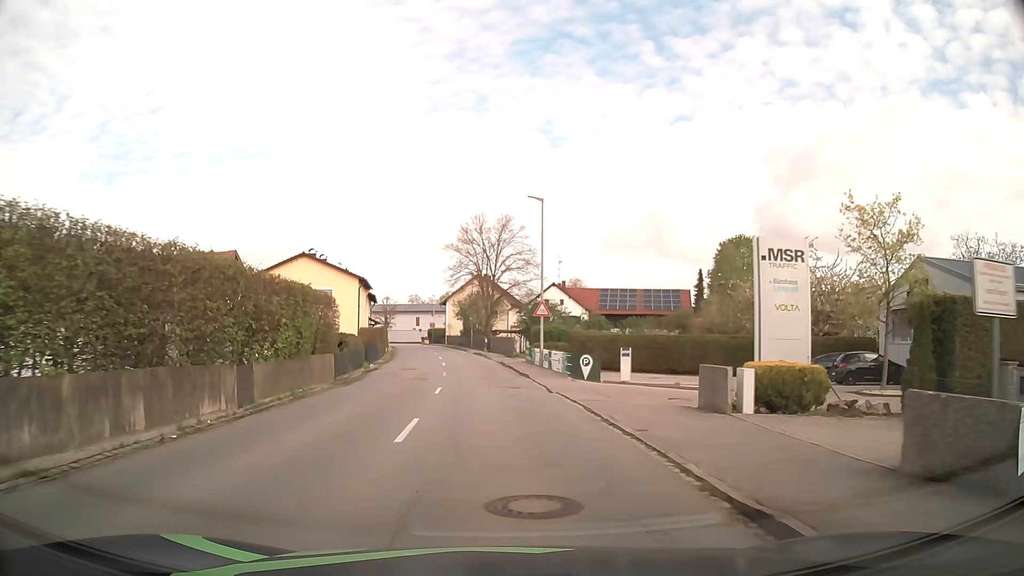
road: secondary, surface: asphalt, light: Day
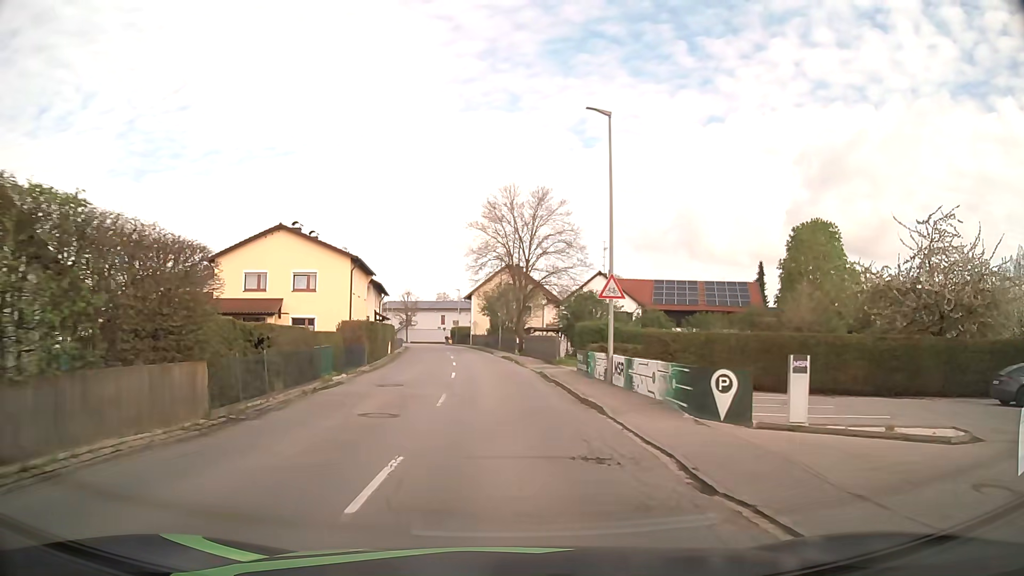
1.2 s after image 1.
(-0.3, +13.1) m; -2°
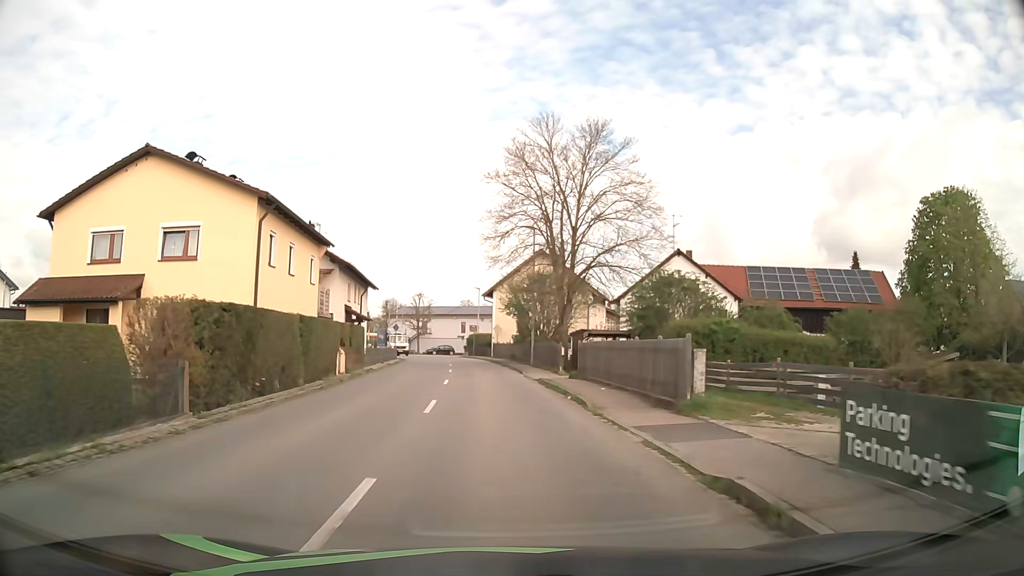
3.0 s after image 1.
(-0.4, +20.0) m; -2°
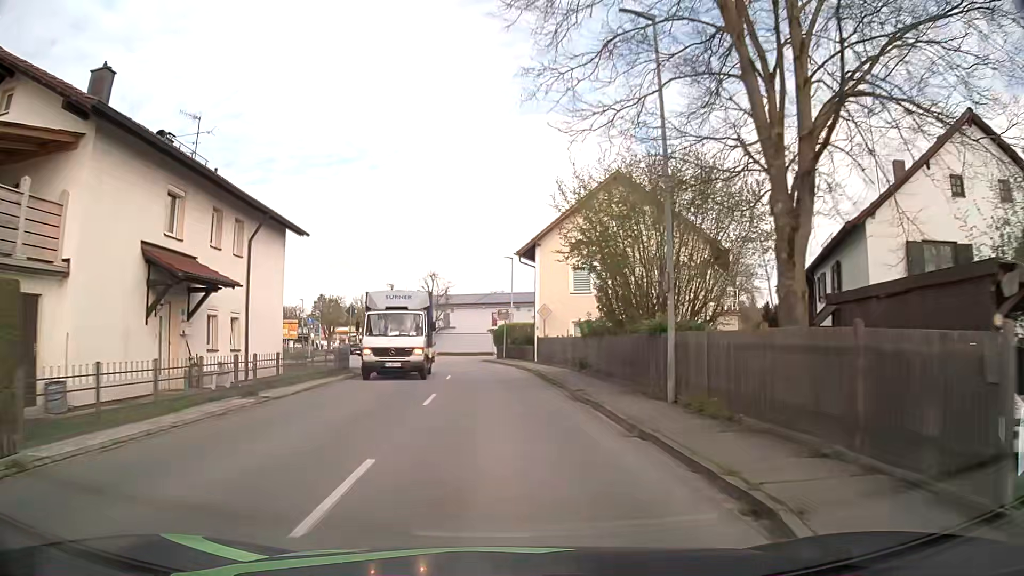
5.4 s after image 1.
(-0.8, +26.6) m; -3°
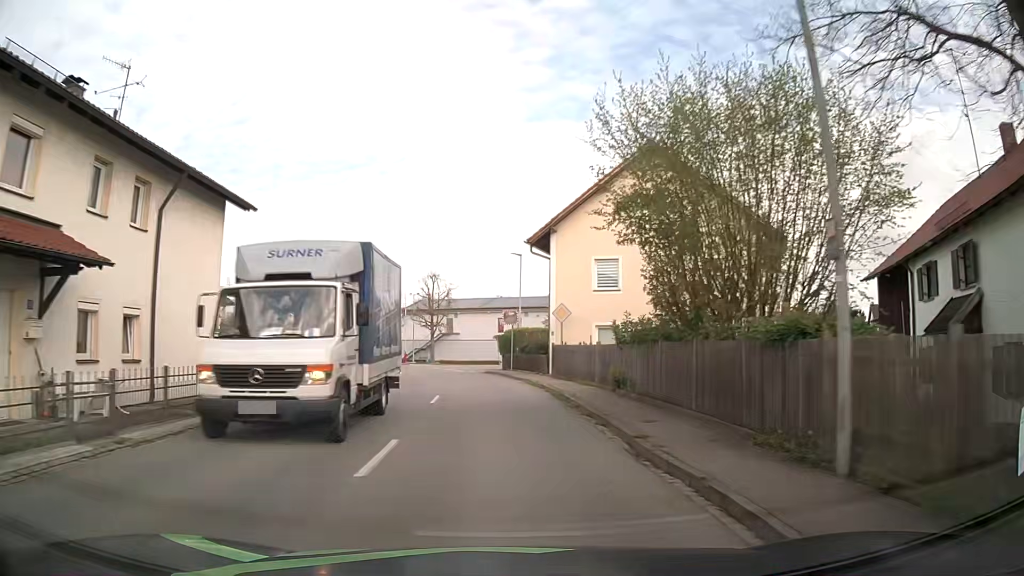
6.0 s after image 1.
(0.0, +6.6) m; -1°
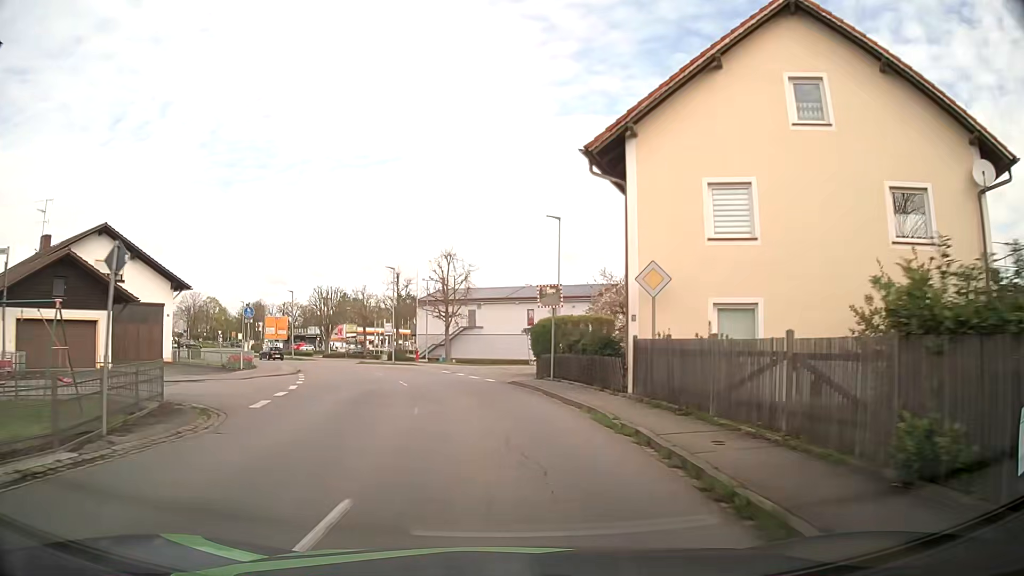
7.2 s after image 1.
(-0.2, +13.2) m; -3°
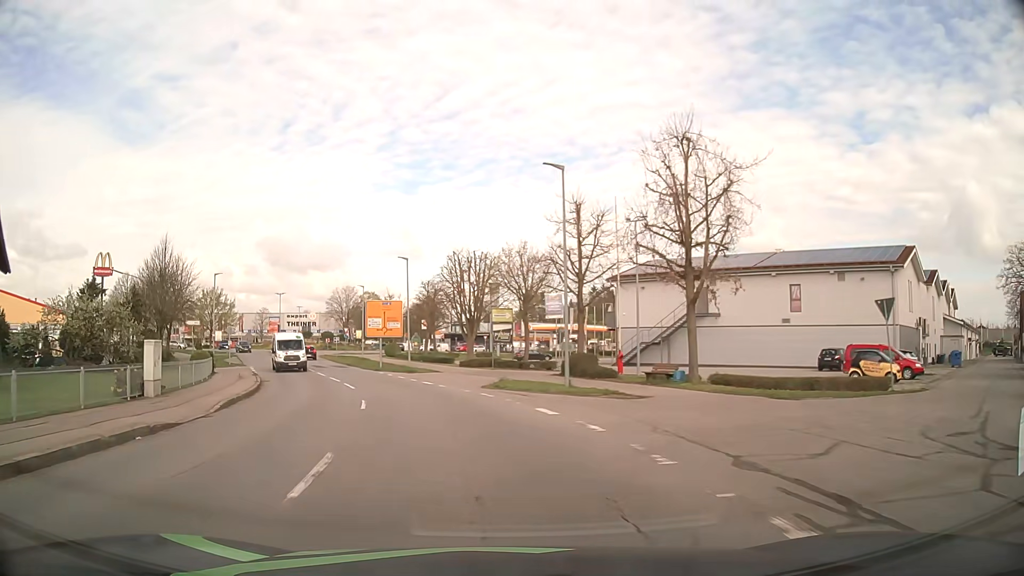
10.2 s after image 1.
(-4.0, +32.5) m; -16°
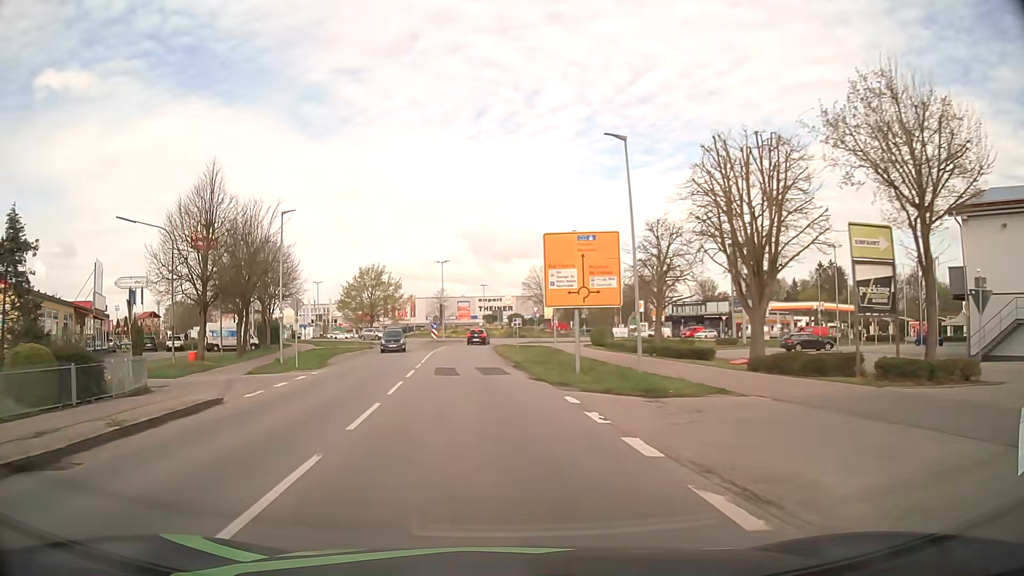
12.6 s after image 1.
(-3.9, +26.8) m; -18°
(0, +10) (-1, +20) (-2, +30) (-2, +40) (-3, +50) (-2, +60) (0, +70) (+6, +77) (+13, +85) (+14, +94) m
